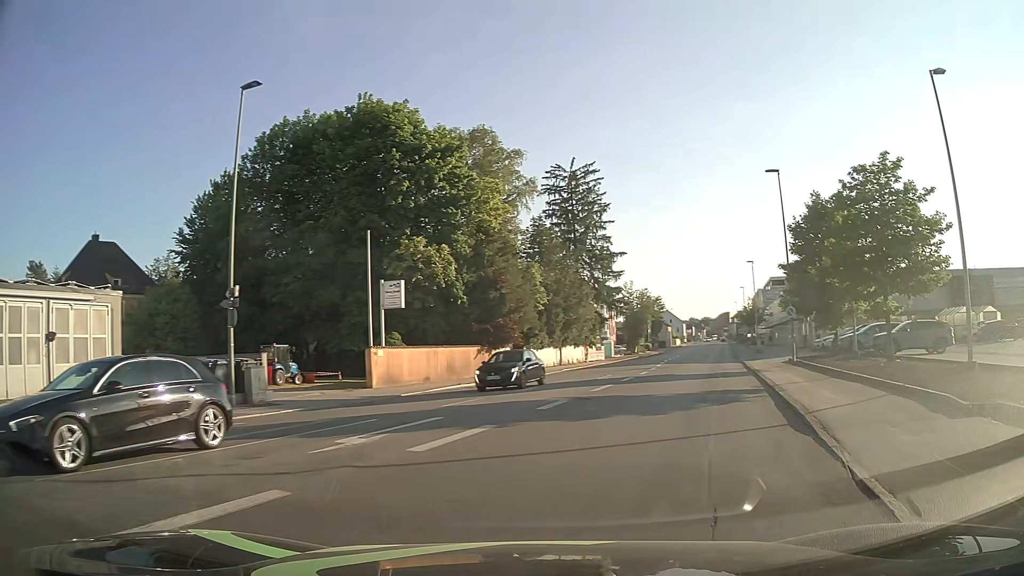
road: tertiary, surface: asphalt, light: Day
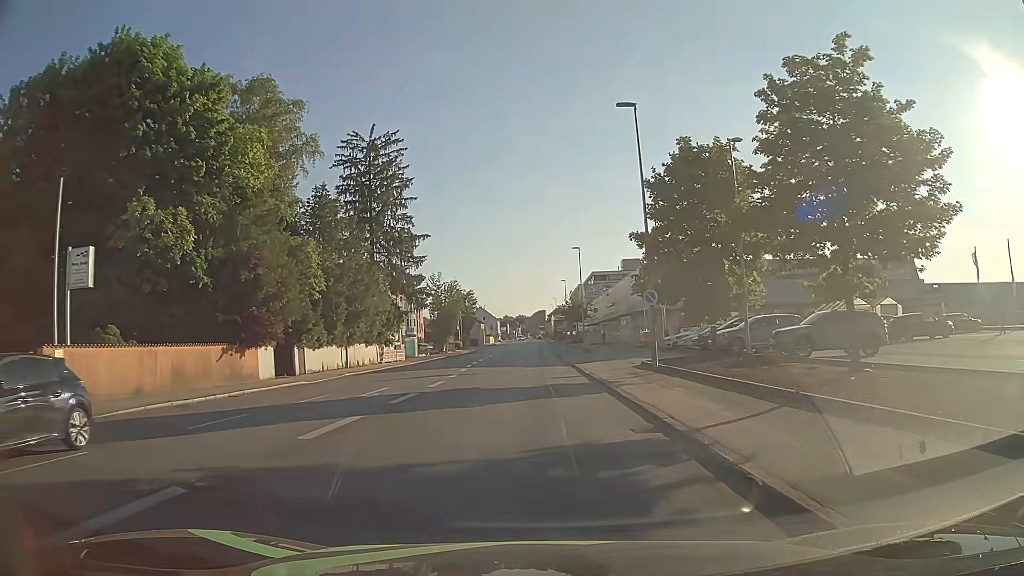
(+2.1, +10.6) m; +16°
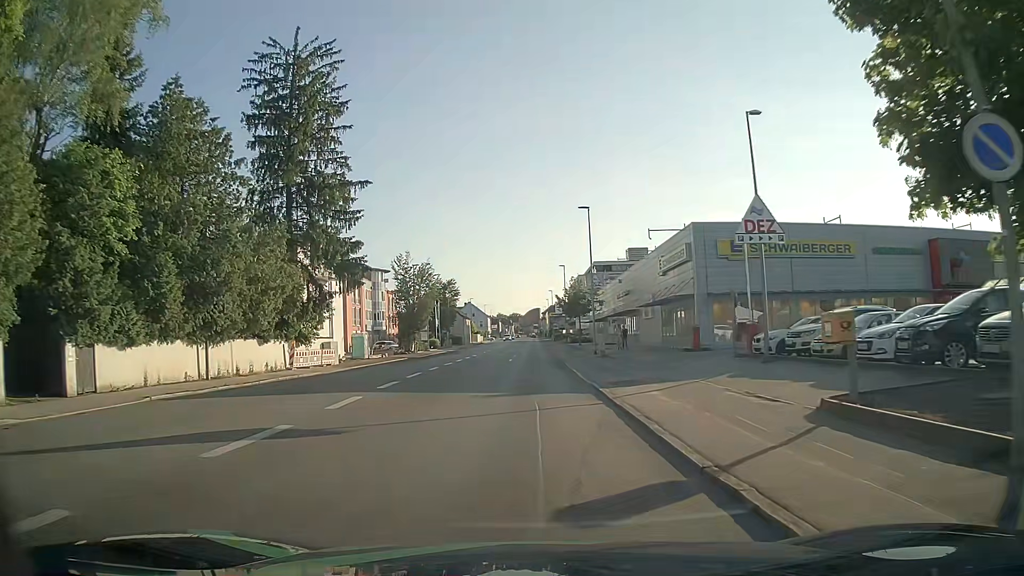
(+0.6, +20.7) m; +2°
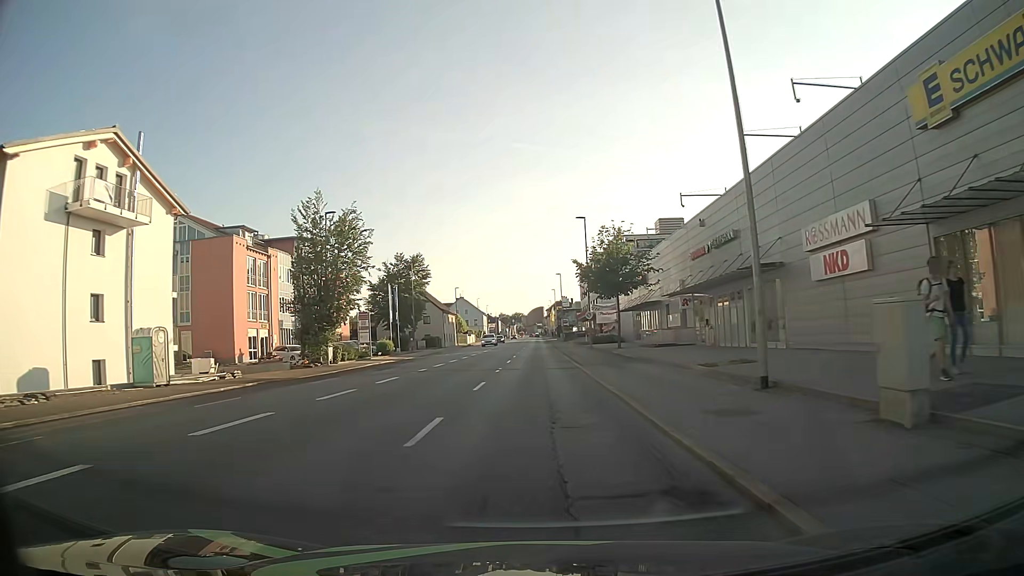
(-0.2, +34.8) m; -1°
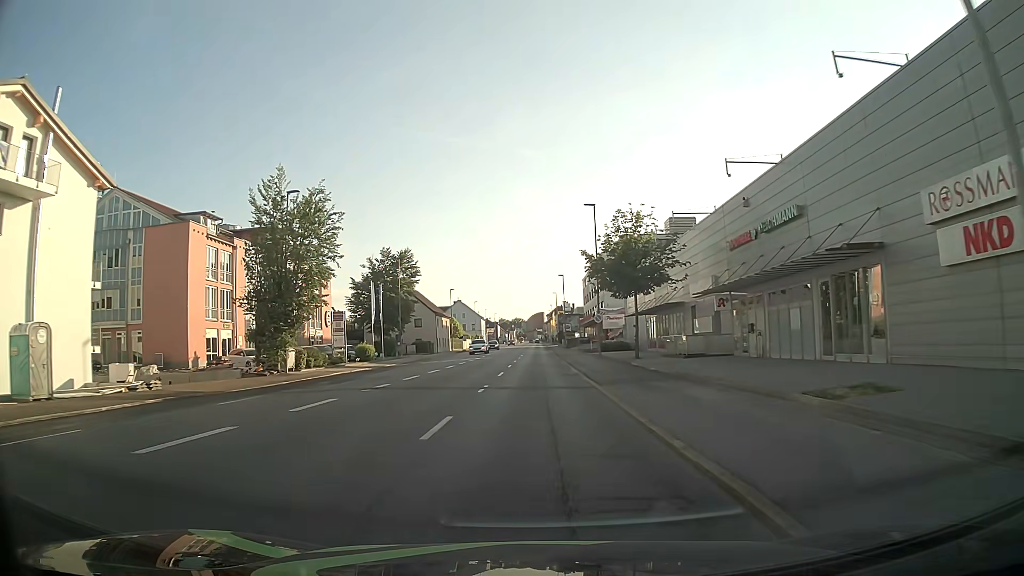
(0.0, +7.8) m; 0°
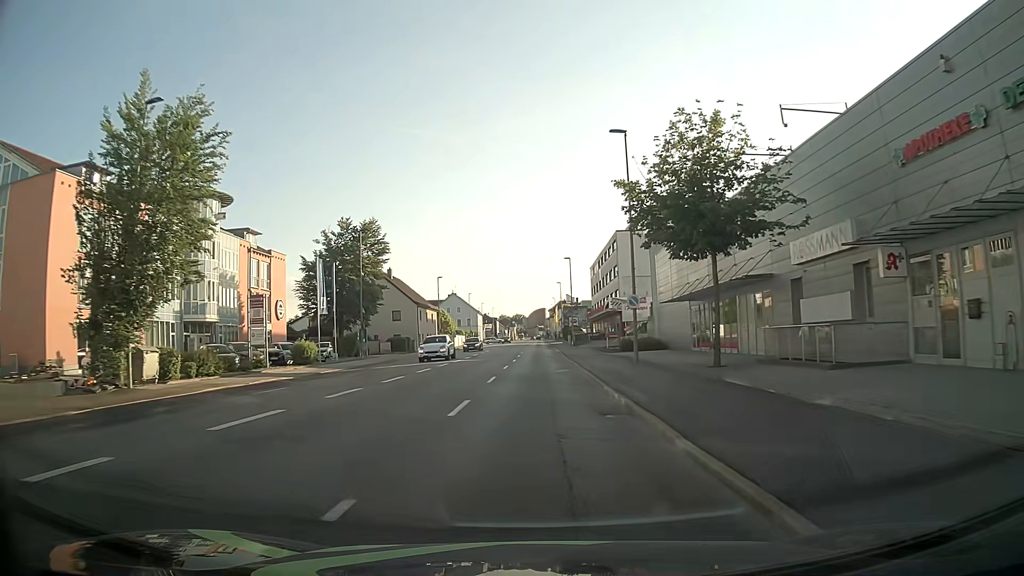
(-0.1, +16.0) m; 0°
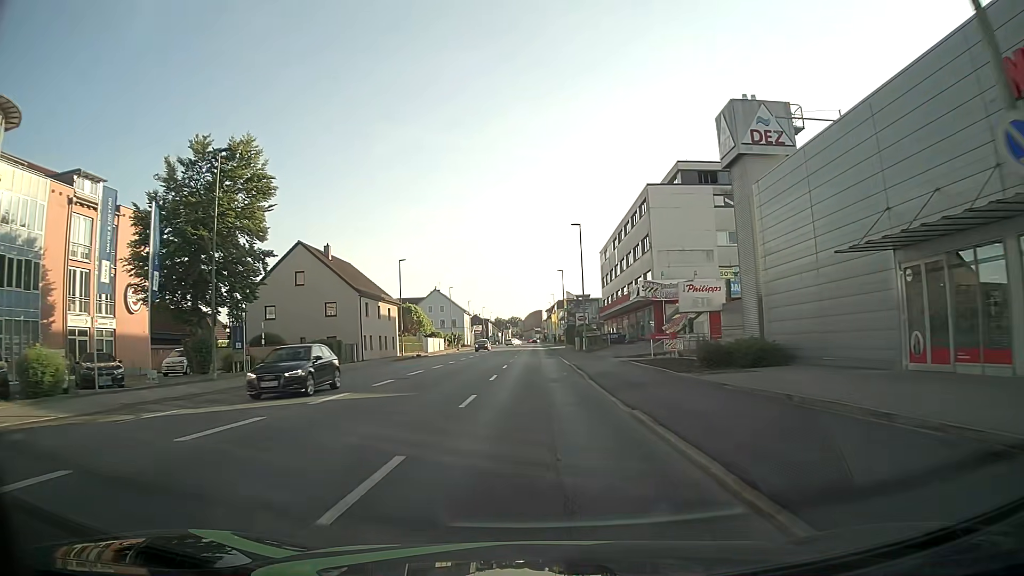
(+0.1, +25.0) m; 0°
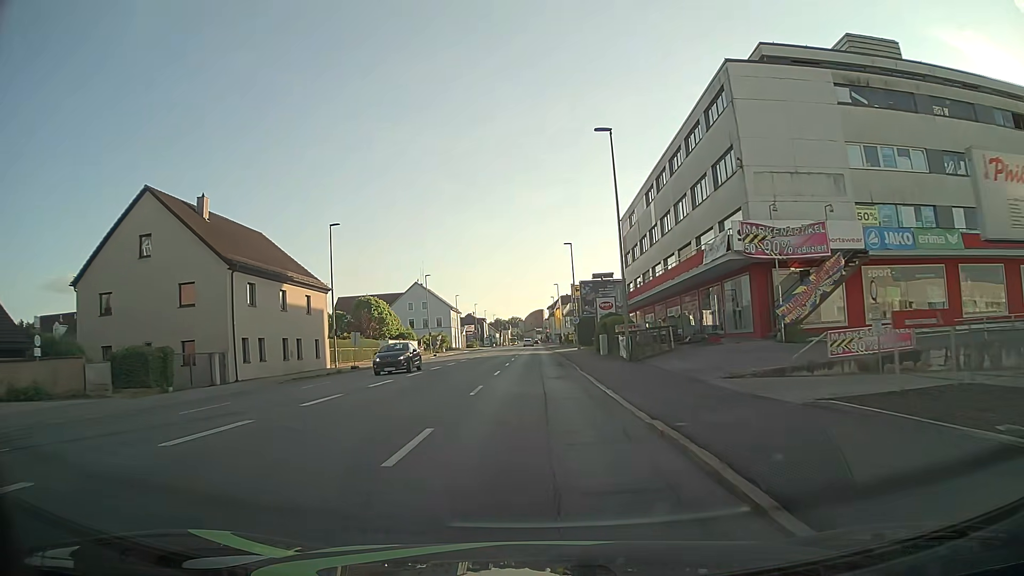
(0.0, +24.5) m; 0°
(0, +10) (0, +20) (0, +30) (0, +40) (0, +50) (0, +60) (0, +70) (0, +80) (0, +90) (0, +100) m
